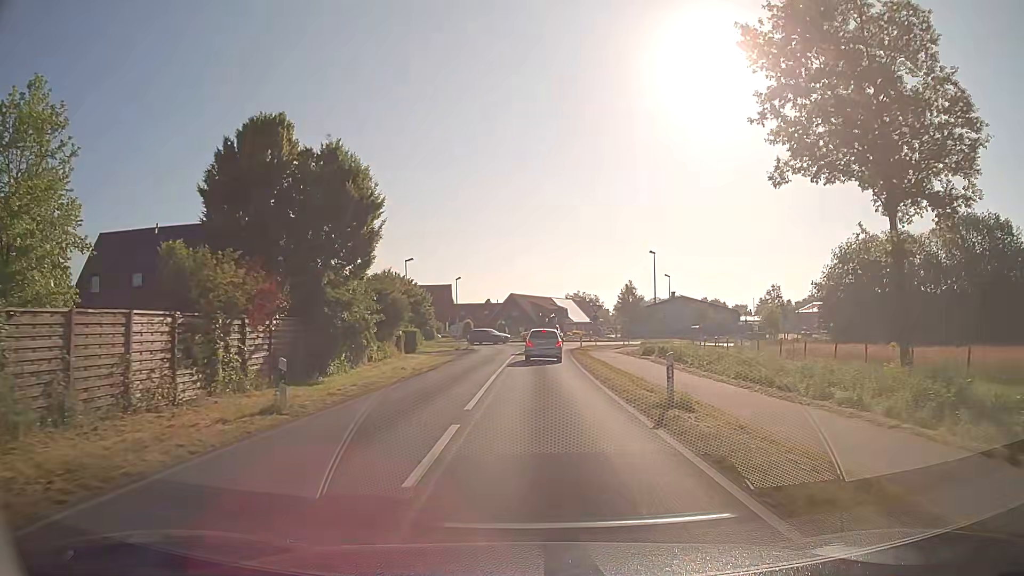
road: secondary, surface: asphalt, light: Day
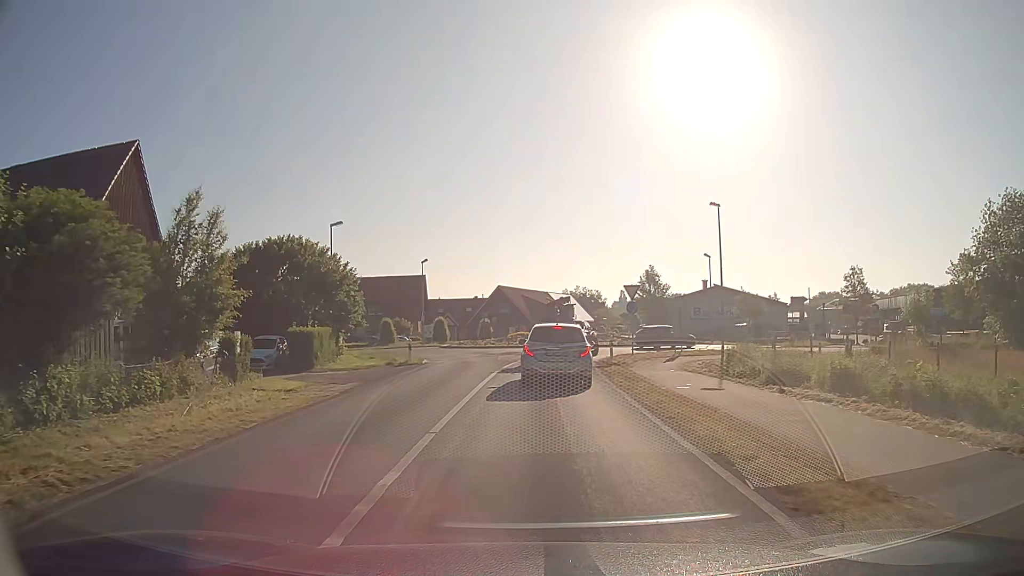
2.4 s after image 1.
(0.0, +22.4) m; +1°
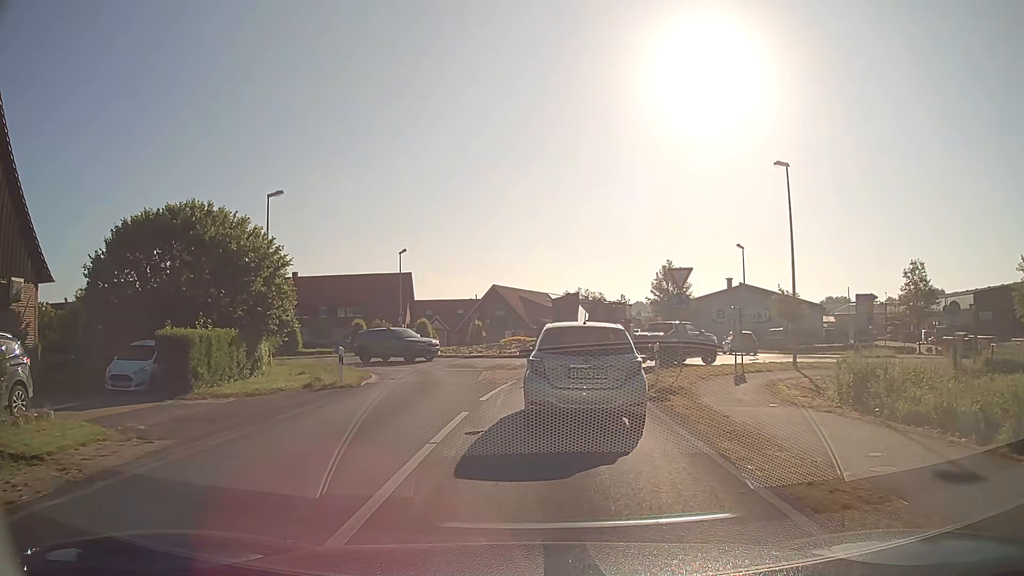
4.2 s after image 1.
(-0.1, +10.3) m; 0°
(0, +10) (+1, +20) (+5, +29) (+11, +36) (+14, +46) (+11, +56) (+8, +65) (+8, +75) (+11, +85) (+13, +94) m
